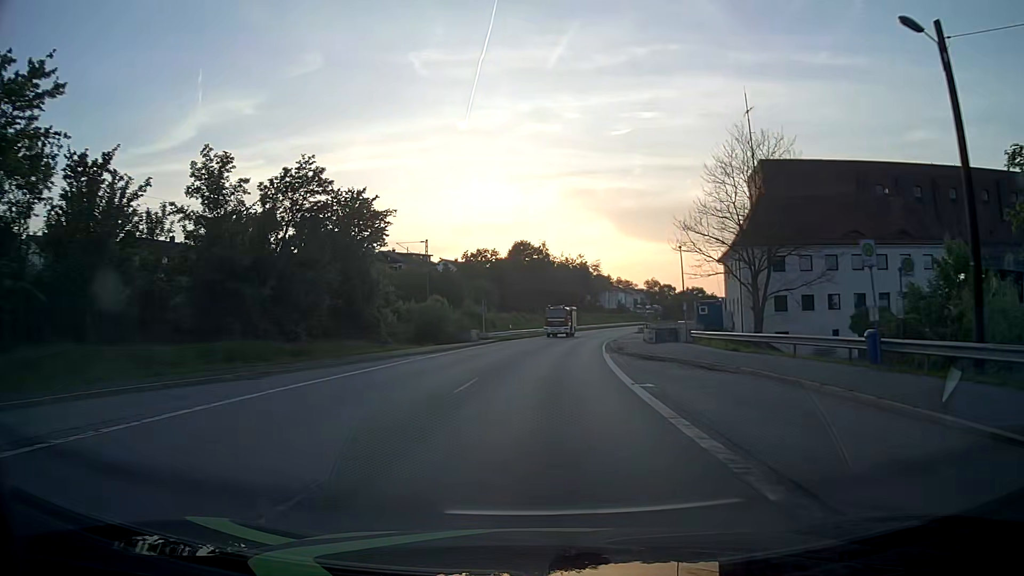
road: primary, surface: asphalt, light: Day
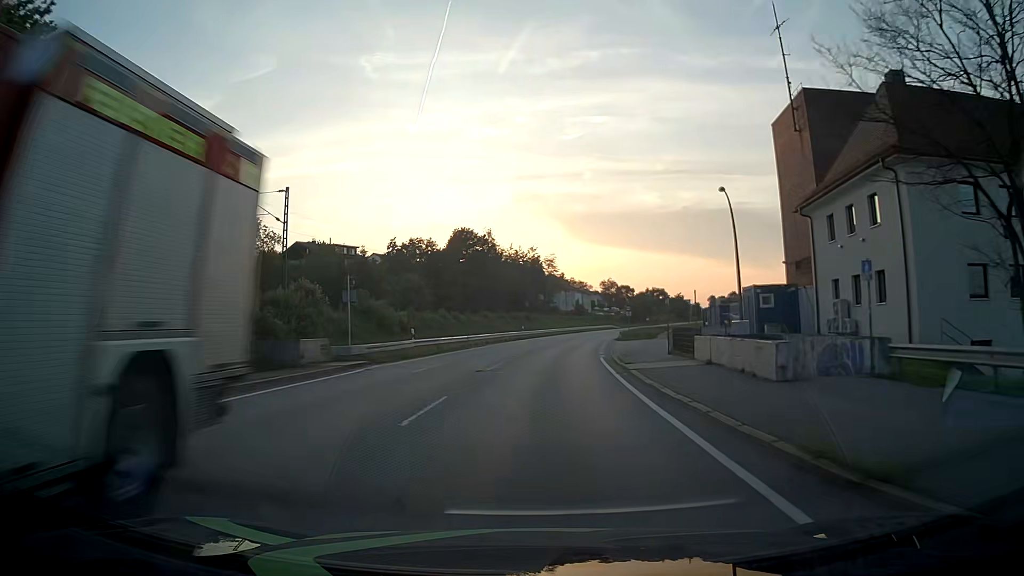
(+1.1, +28.9) m; +4°
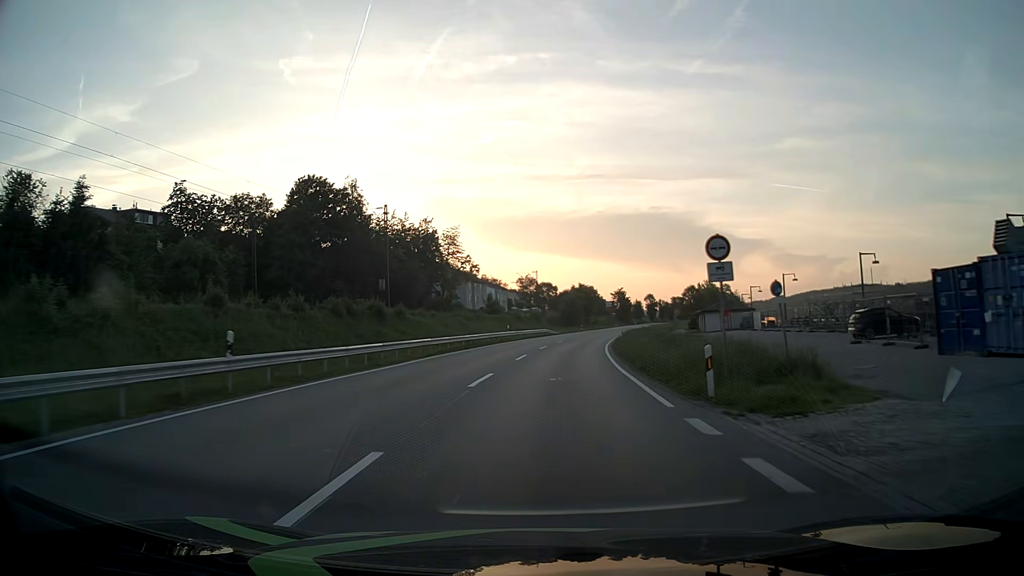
(+3.6, +54.2) m; +8°
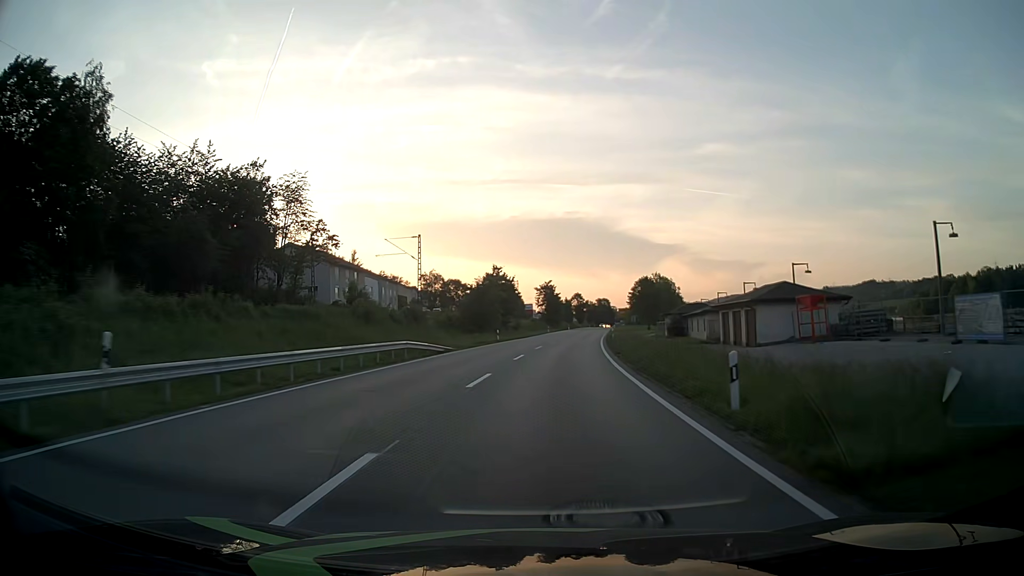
(+2.9, +48.1) m; +7°
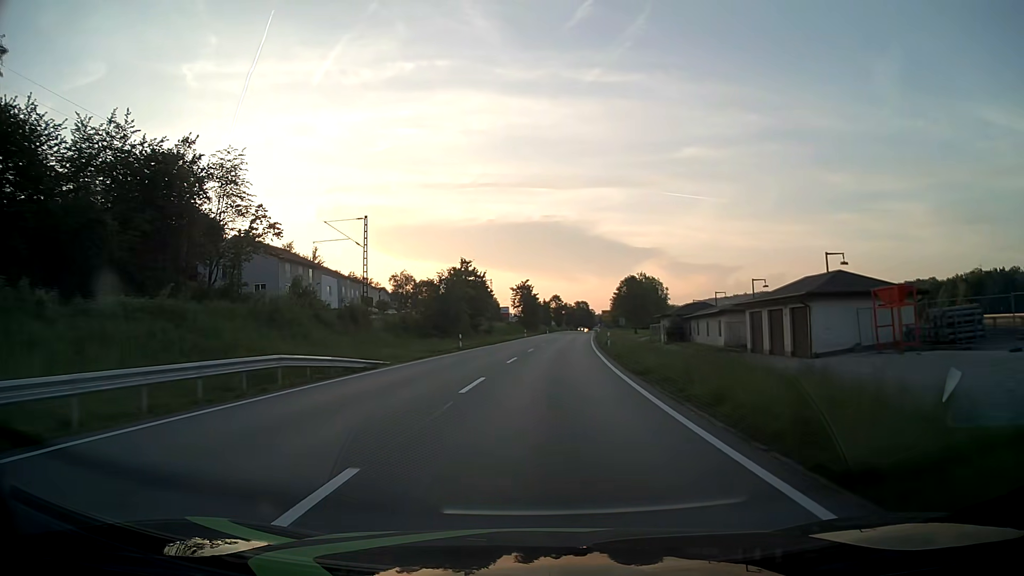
(+0.2, +12.6) m; +2°
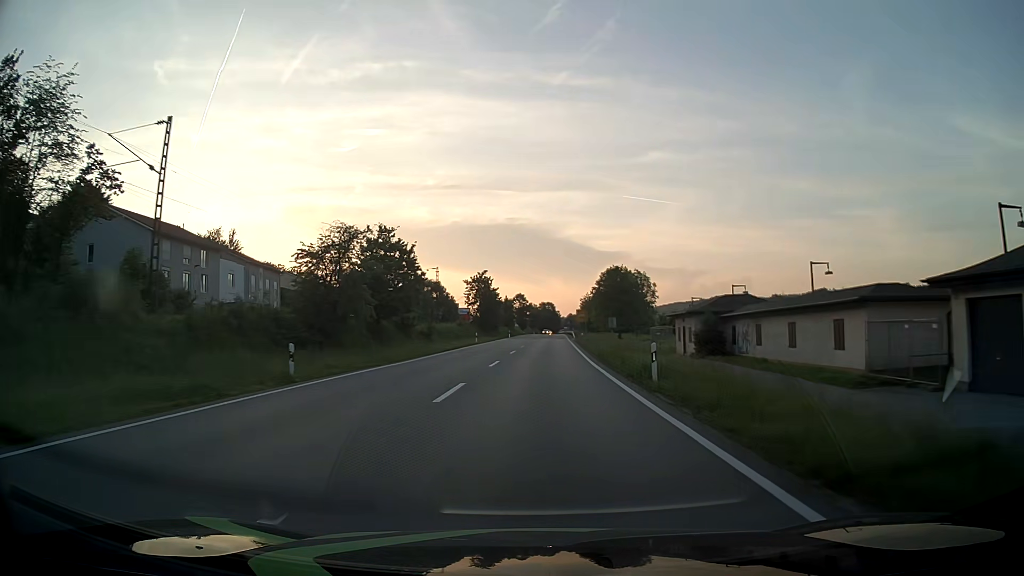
(+0.8, +25.9) m; +3°
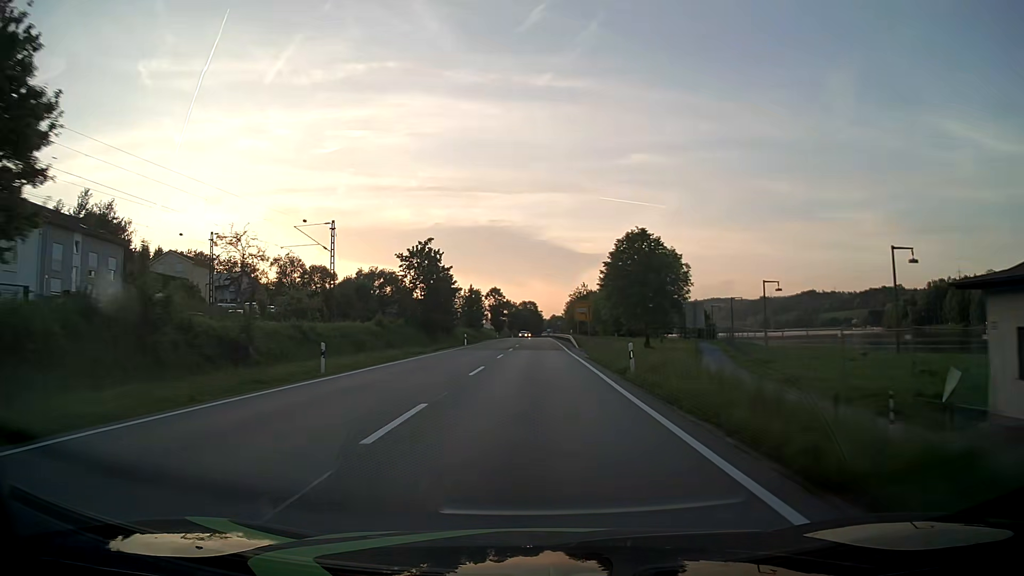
(+0.9, +40.8) m; +2°
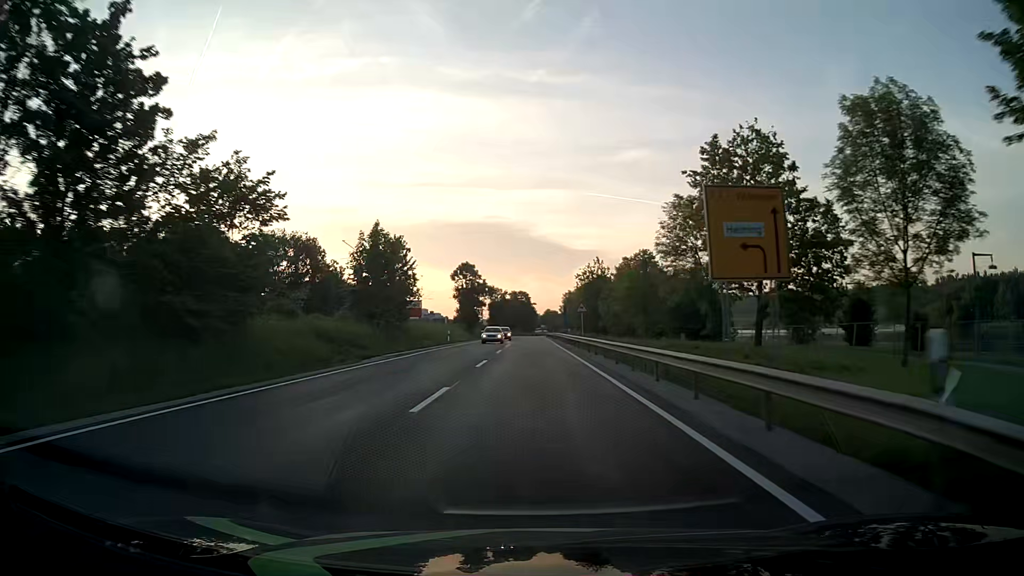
(+0.4, +57.9) m; +1°
(0, +10) (0, +20) (0, +30) (0, +40) (0, +50) (0, +60) (0, +70) (0, +80) (0, +90) (0, +100) m
